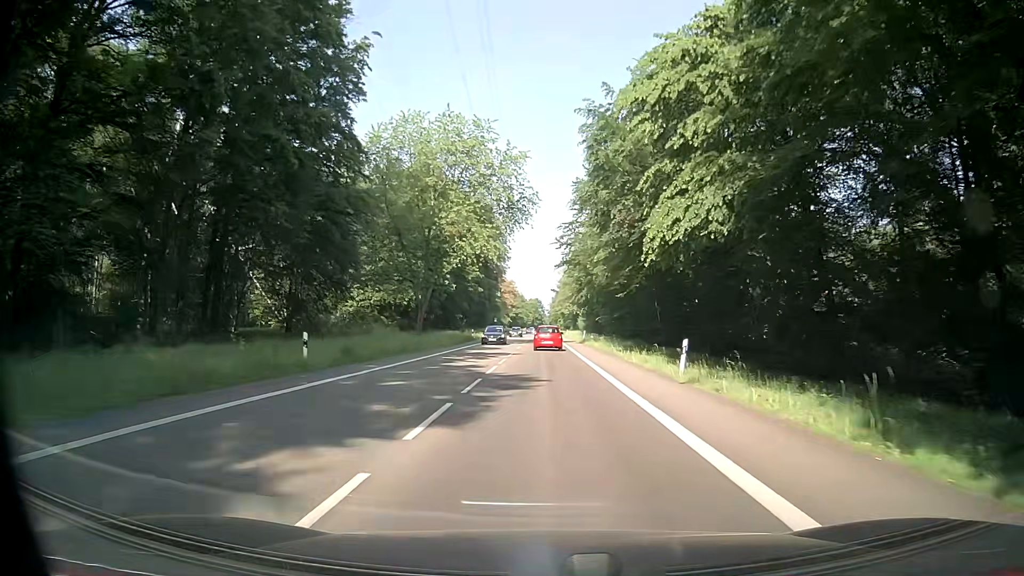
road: secondary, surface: asphalt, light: Day
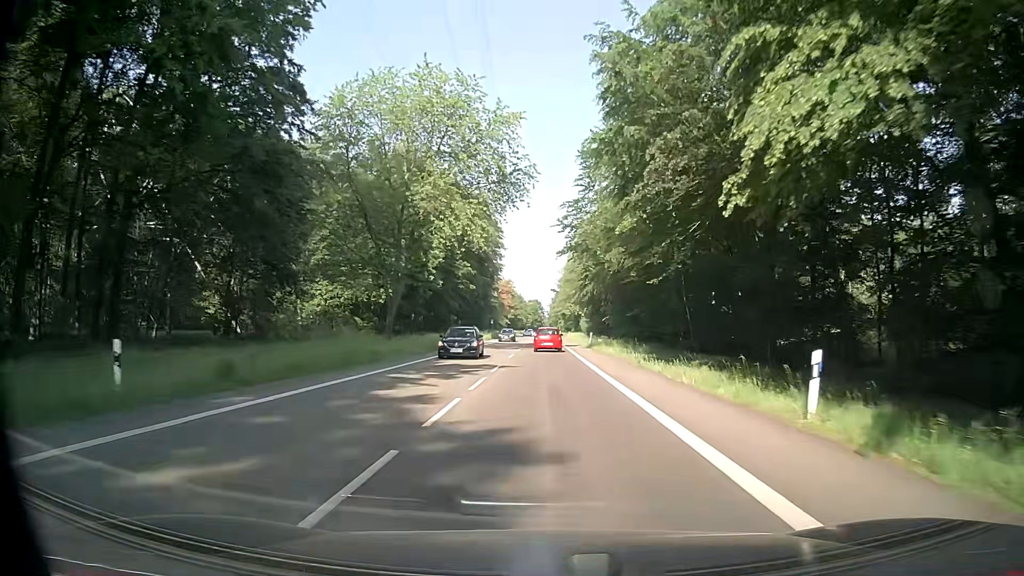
(+0.1, +10.2) m; +2°
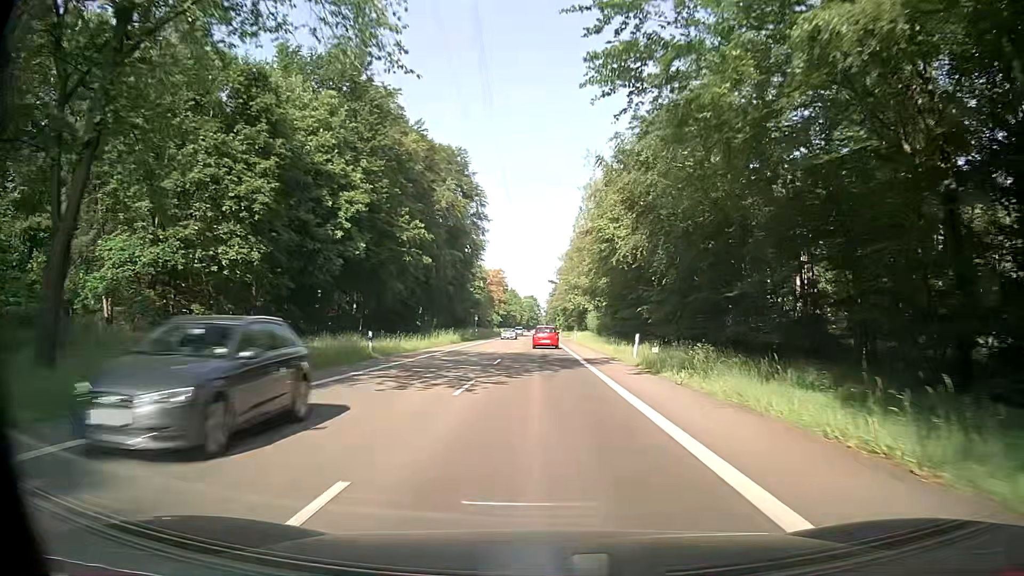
(-0.6, +31.0) m; -1°
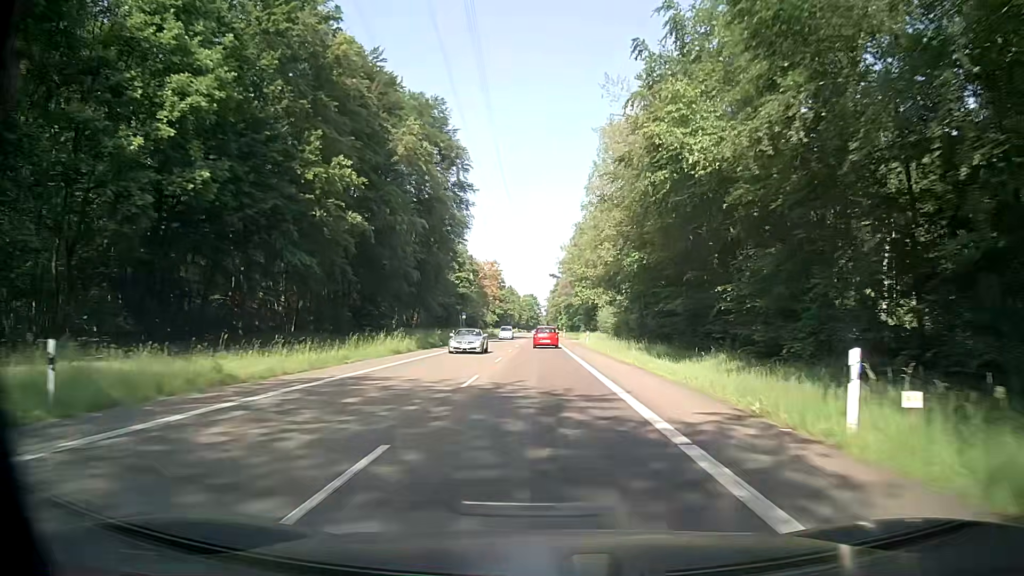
(+0.1, +20.9) m; 0°
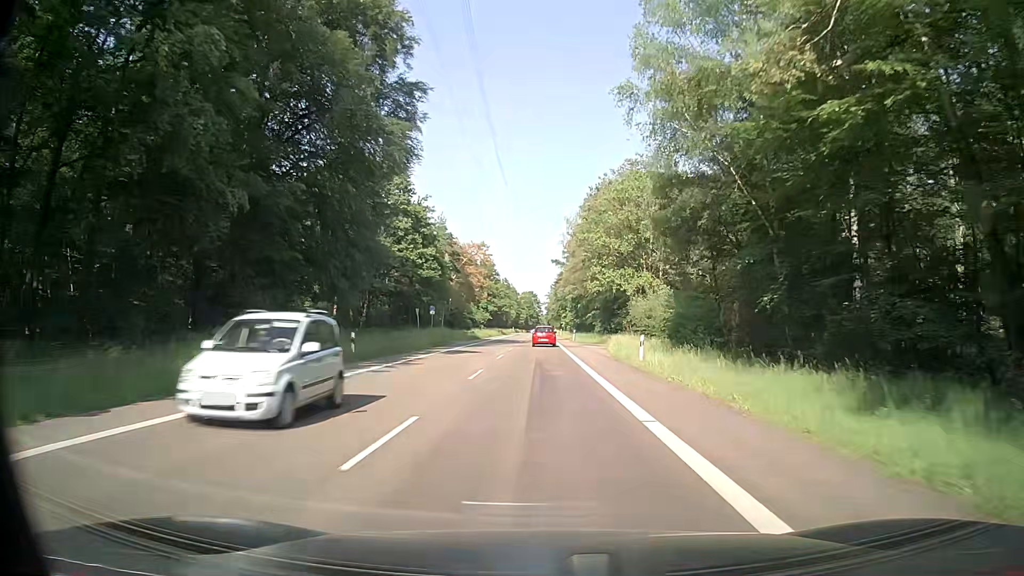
(0.0, +31.8) m; +1°
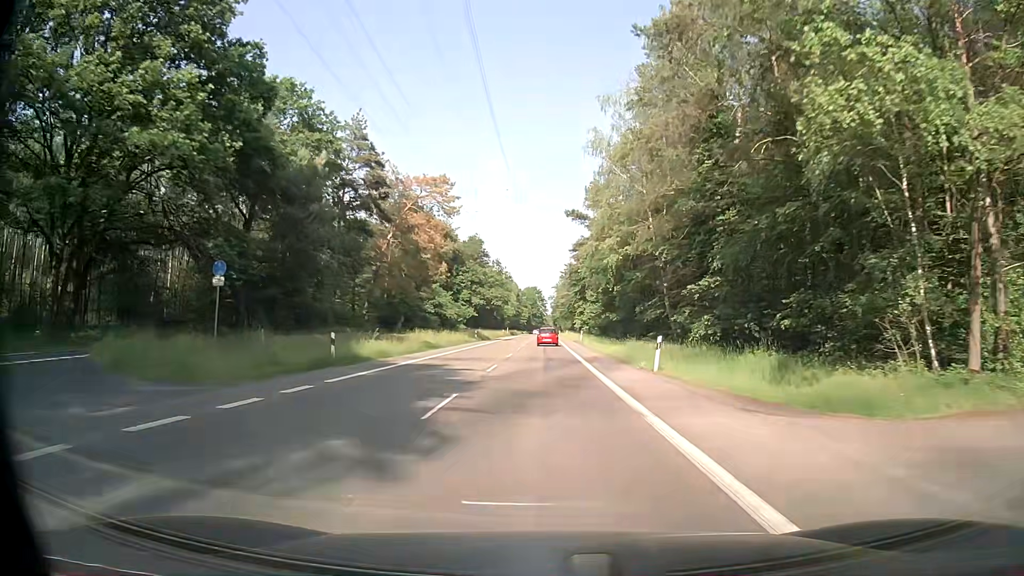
(-1.0, +53.3) m; -1°
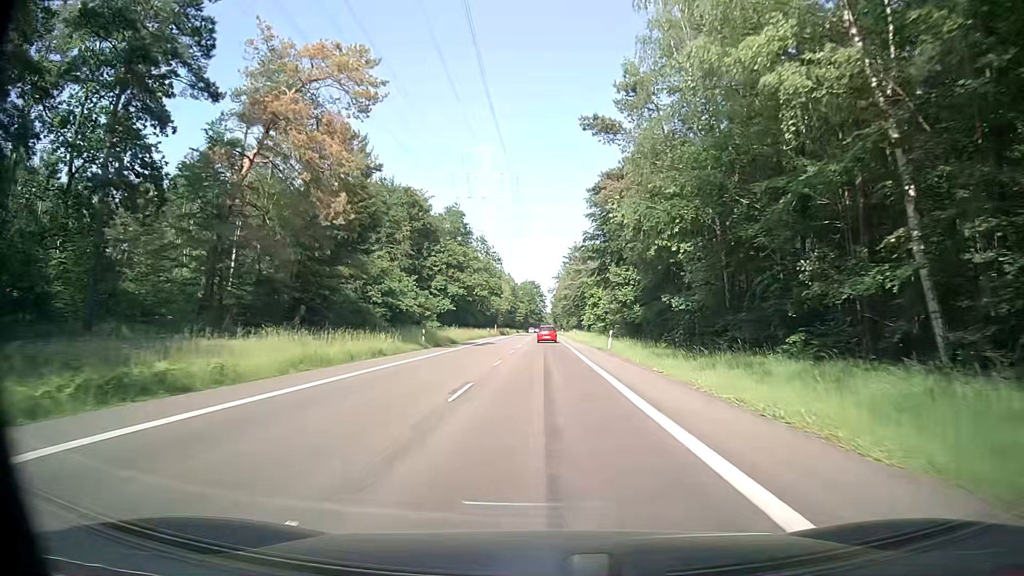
(0.0, +32.1) m; 0°
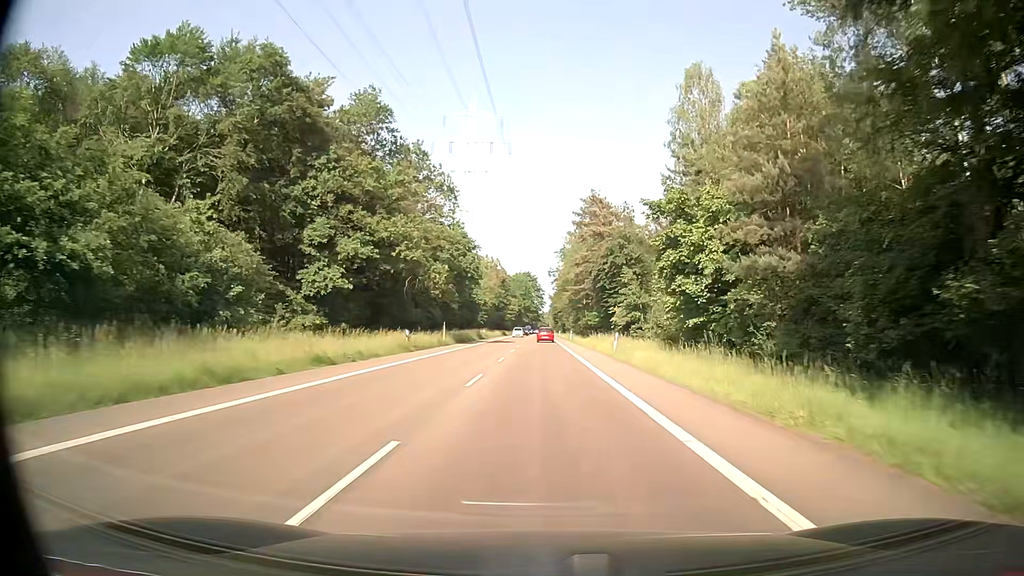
(+0.1, +53.8) m; 0°
(0, +10) (0, +20) (0, +30) (0, +40) (0, +50) (0, +60) (0, +70) (0, +80) (0, +90) (0, +100) m
